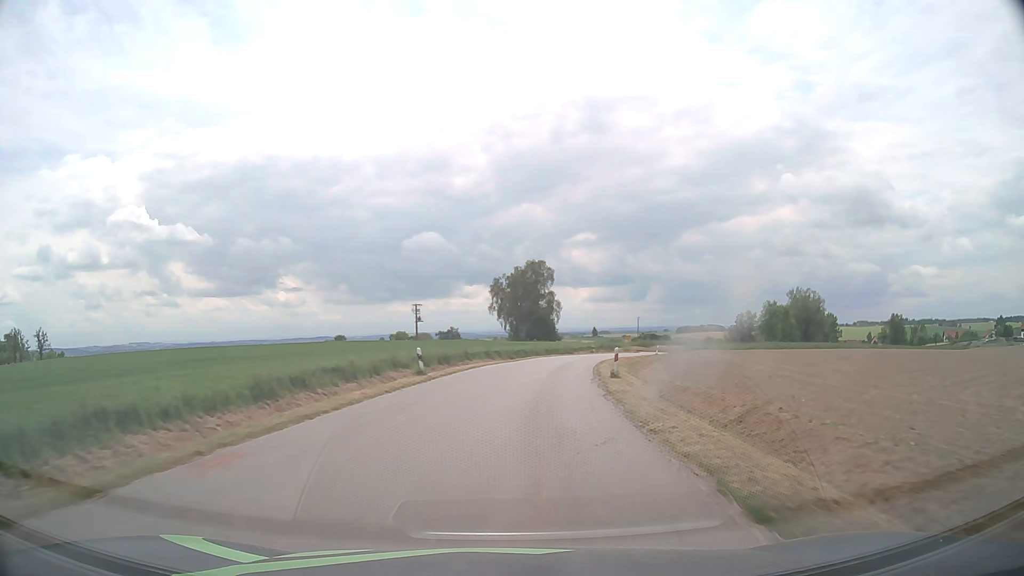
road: tertiary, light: Day
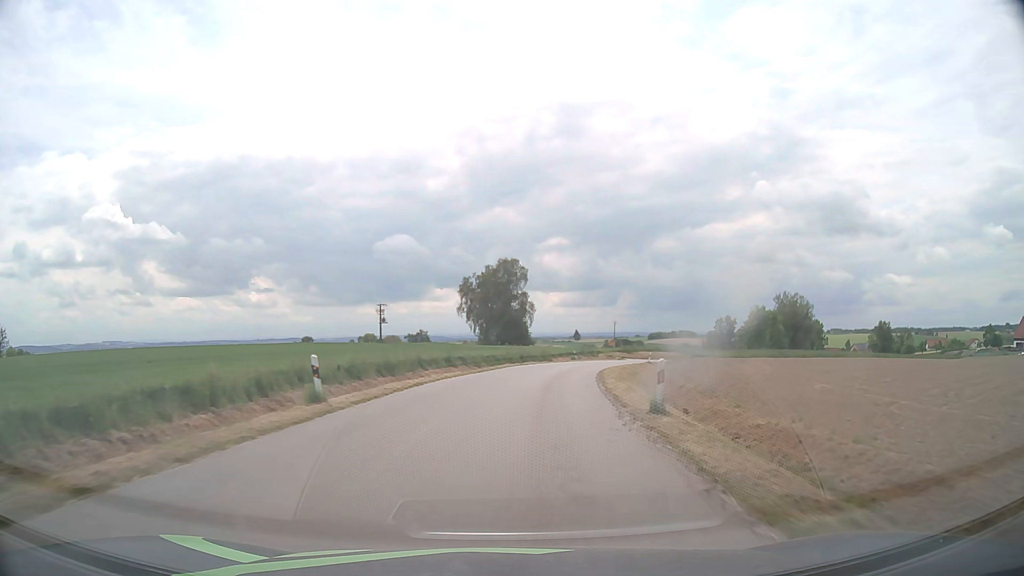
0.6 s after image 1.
(+0.2, +10.3) m; +2°
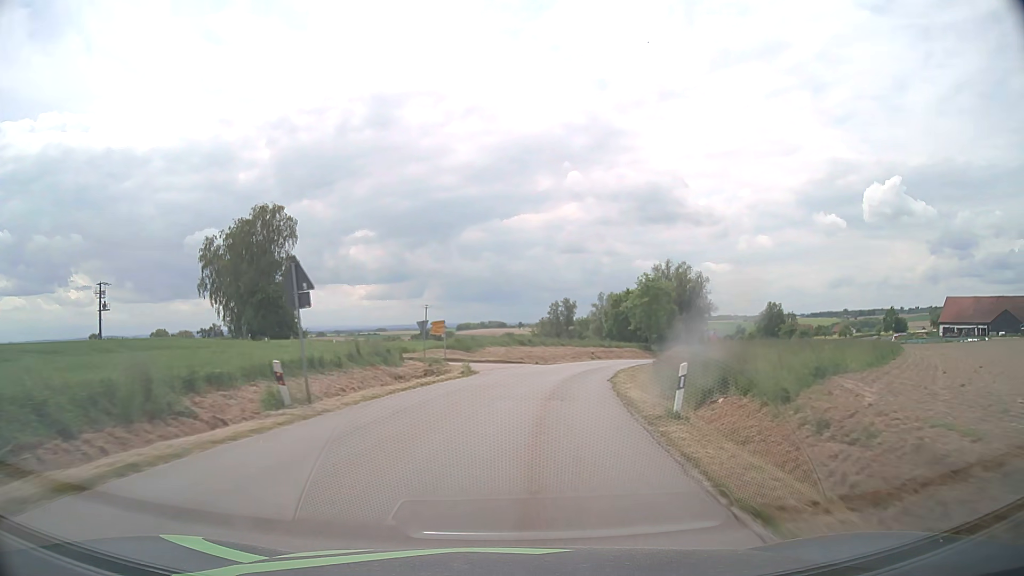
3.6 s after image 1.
(+7.0, +51.6) m; +16°
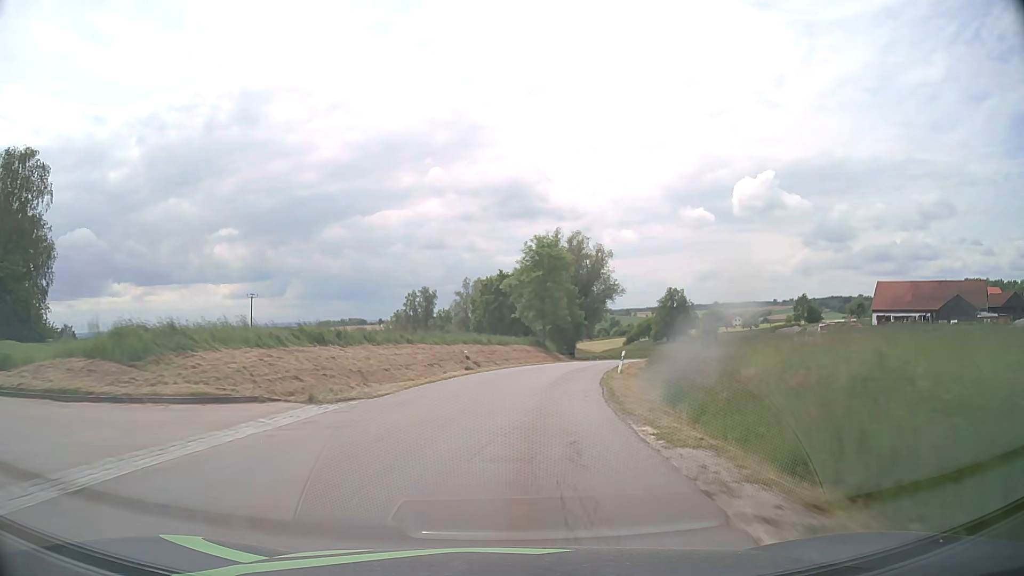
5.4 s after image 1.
(+3.3, +31.6) m; +12°
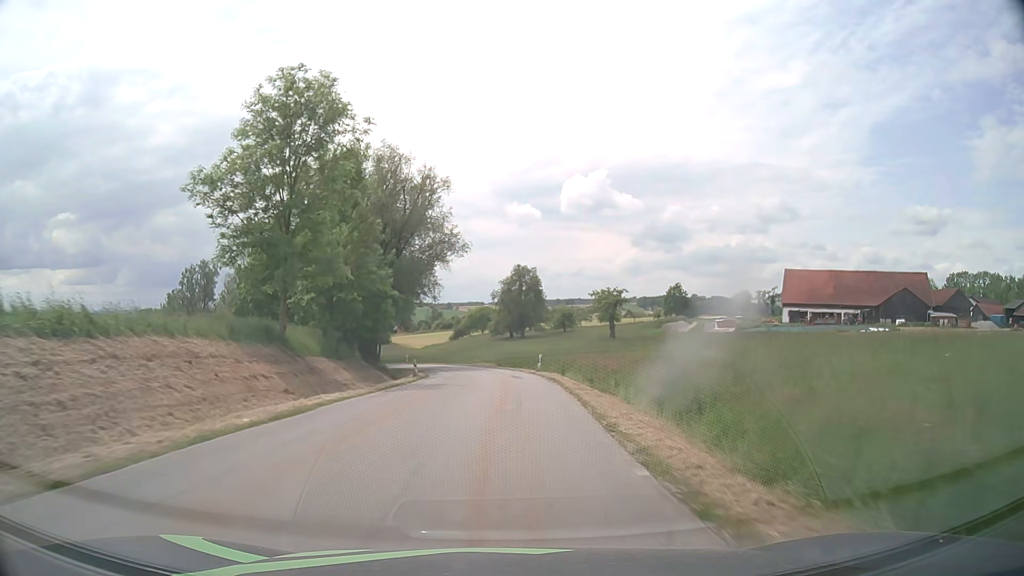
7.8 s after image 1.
(+5.4, +42.2) m; +15°
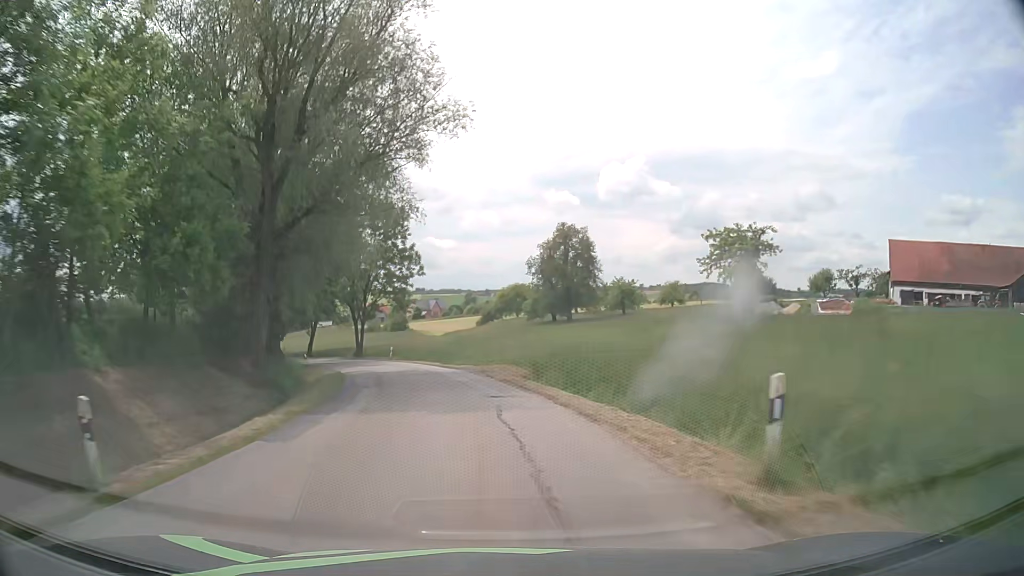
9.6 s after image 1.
(+0.4, +32.1) m; -2°
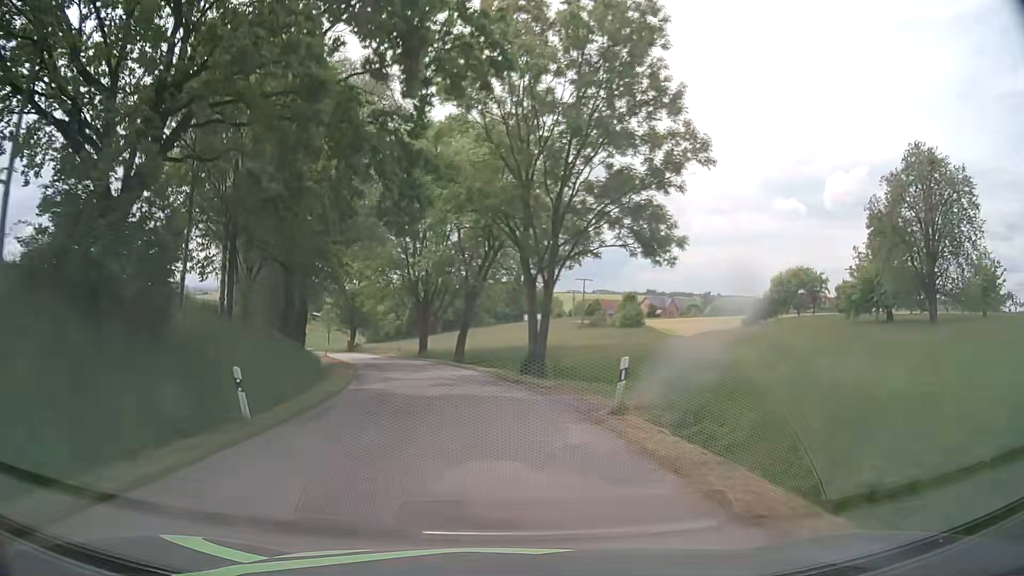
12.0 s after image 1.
(-6.6, +41.6) m; -19°
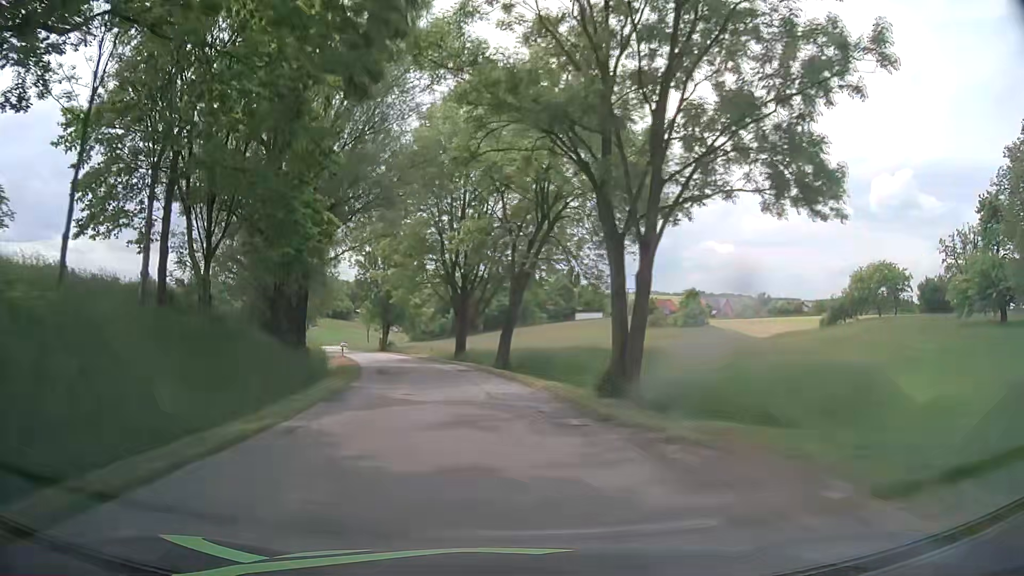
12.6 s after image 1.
(-0.4, +10.6) m; -4°
(0, +10) (-1, +20) (-3, +30) (-5, +40) (-8, +49) (-11, +59) (-14, +68) (-18, +77) (-21, +87) (-24, +96) m
